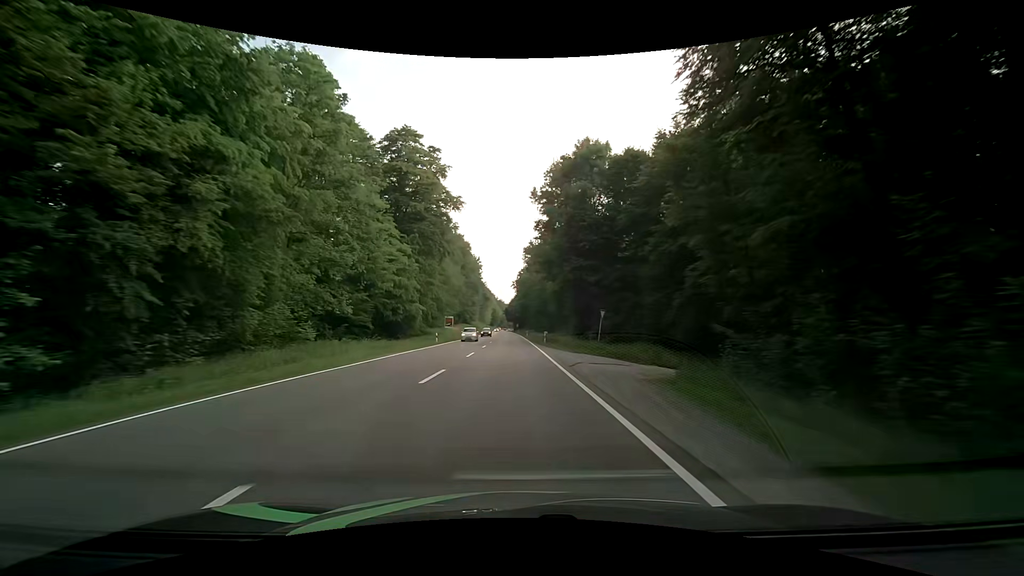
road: secondary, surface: asphalt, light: Day
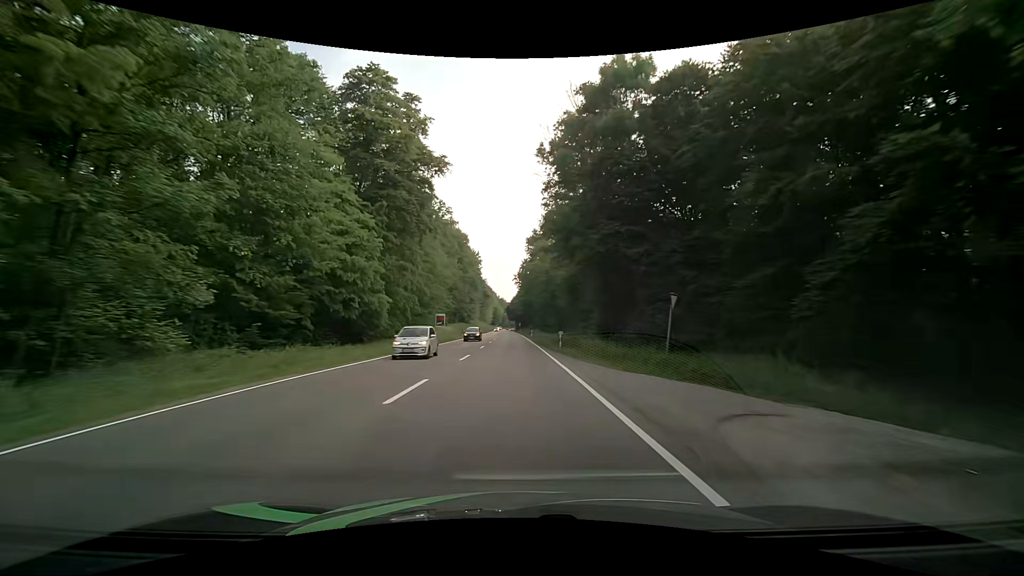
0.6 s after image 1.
(0.0, +15.4) m; 0°
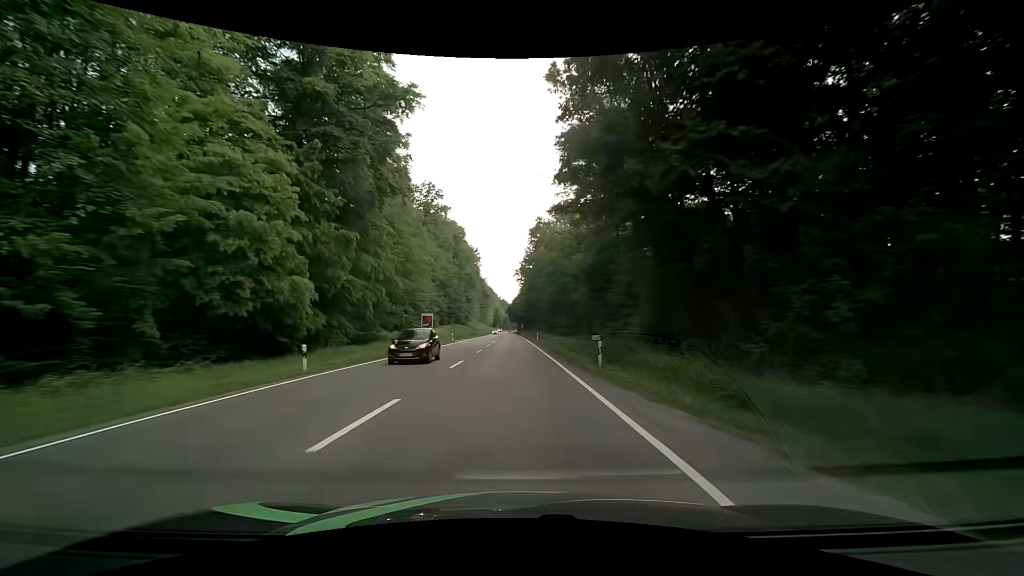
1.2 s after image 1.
(-0.1, +15.4) m; -1°
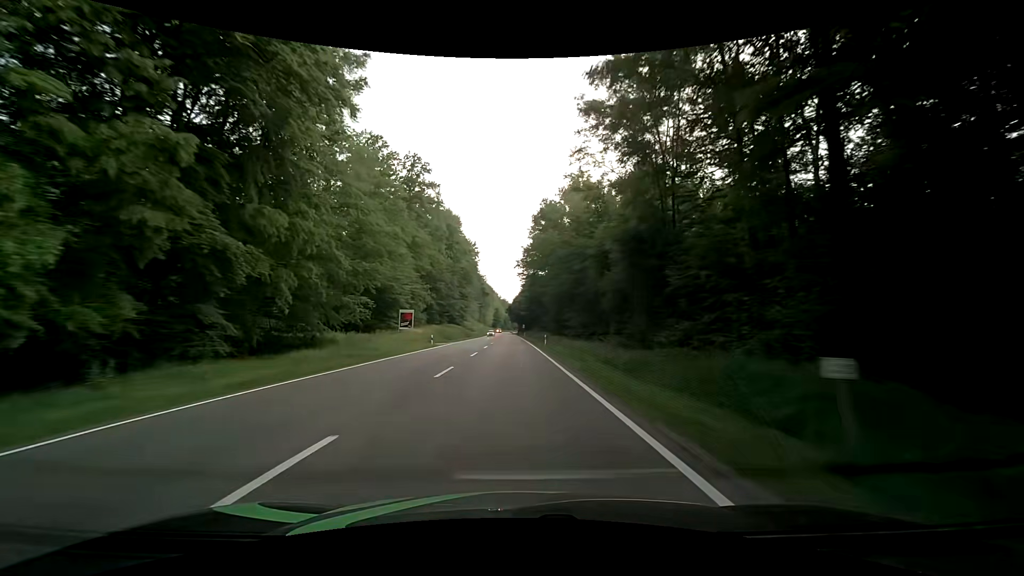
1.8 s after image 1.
(0.0, +15.4) m; 0°
